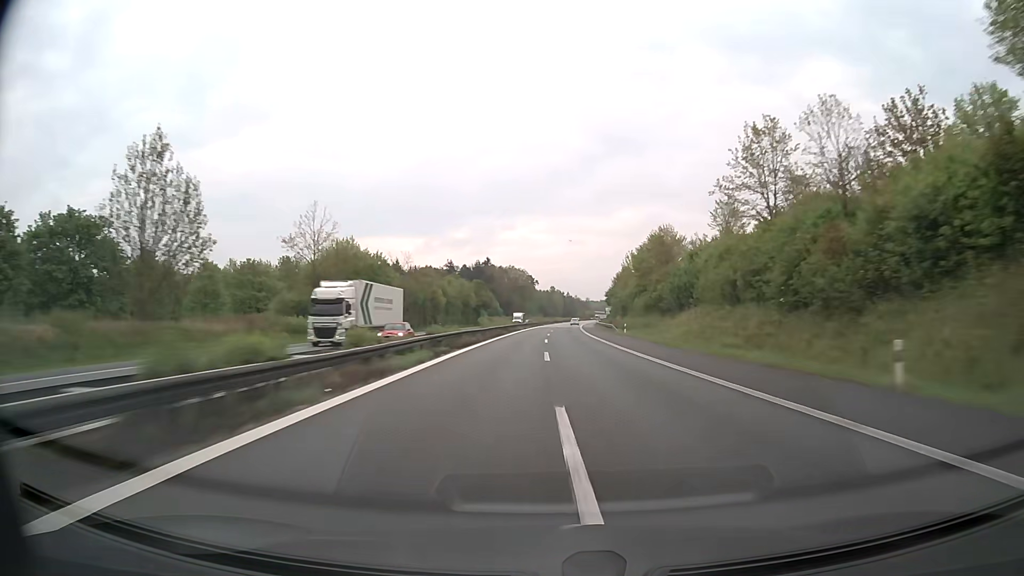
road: motorway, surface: asphalt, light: Day
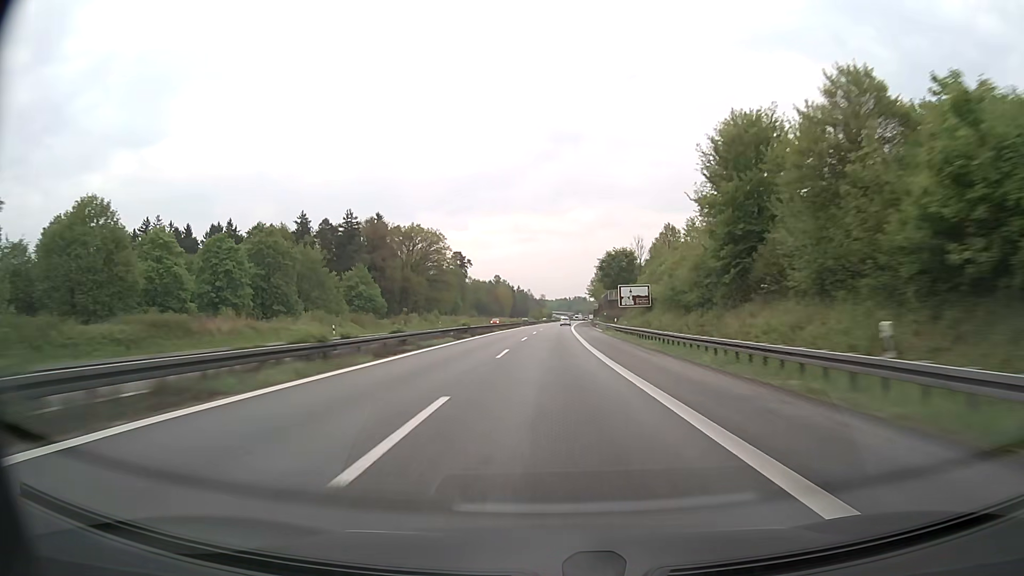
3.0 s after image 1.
(+5.1, +142.8) m; +4°
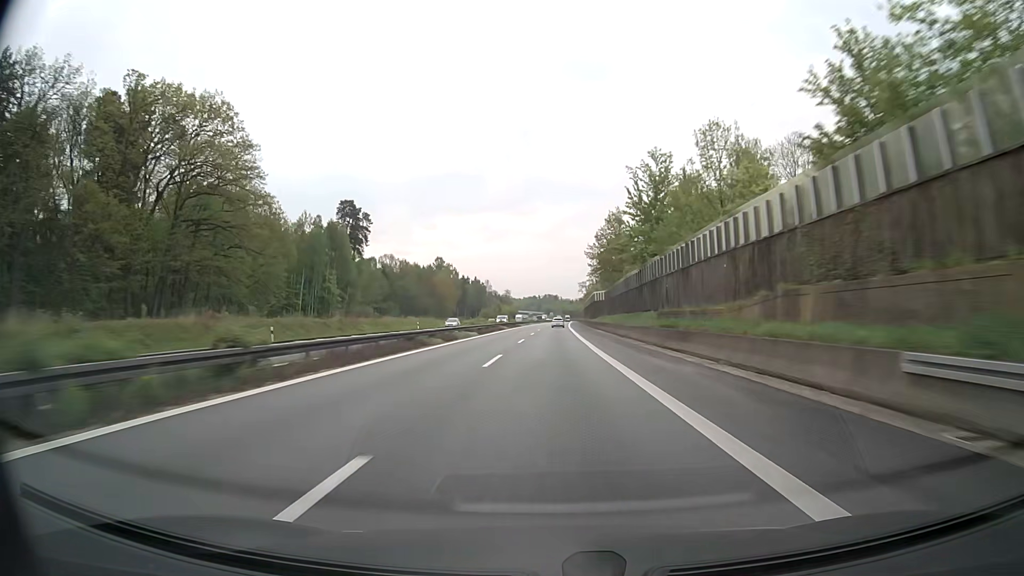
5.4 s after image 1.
(+2.6, +112.8) m; +2°
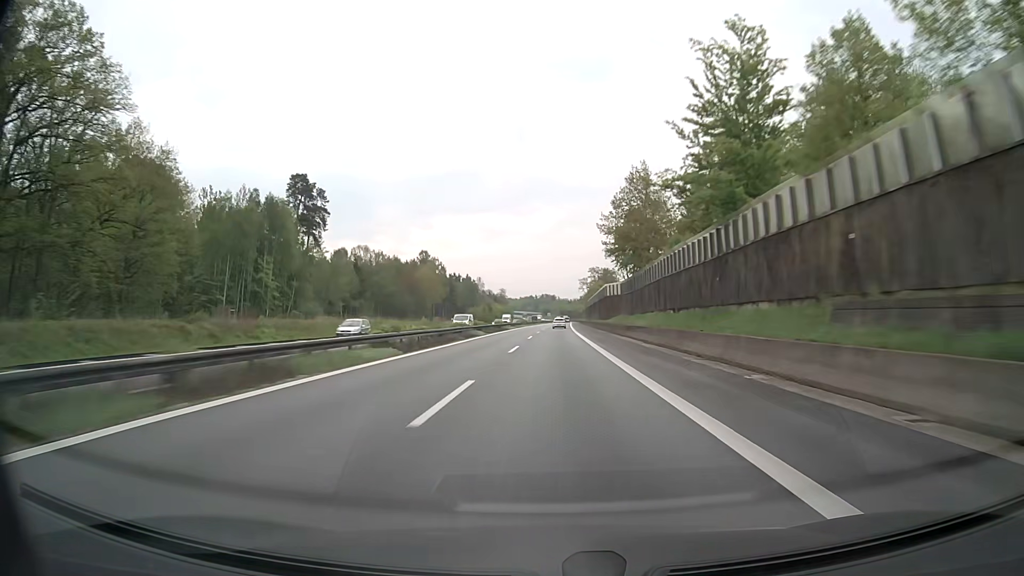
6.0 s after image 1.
(+0.2, +28.1) m; +1°
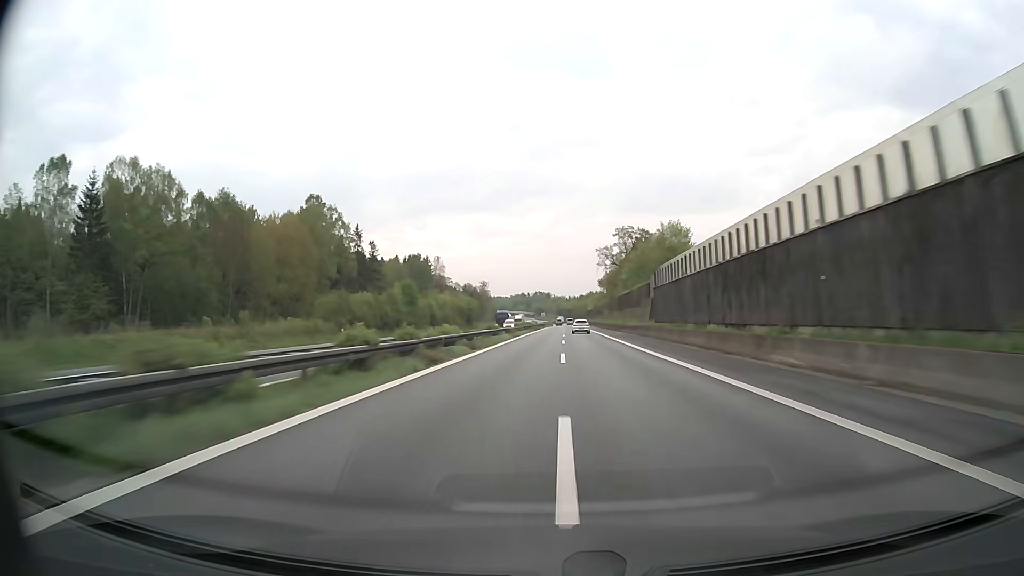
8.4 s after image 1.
(+0.1, +113.3) m; 0°
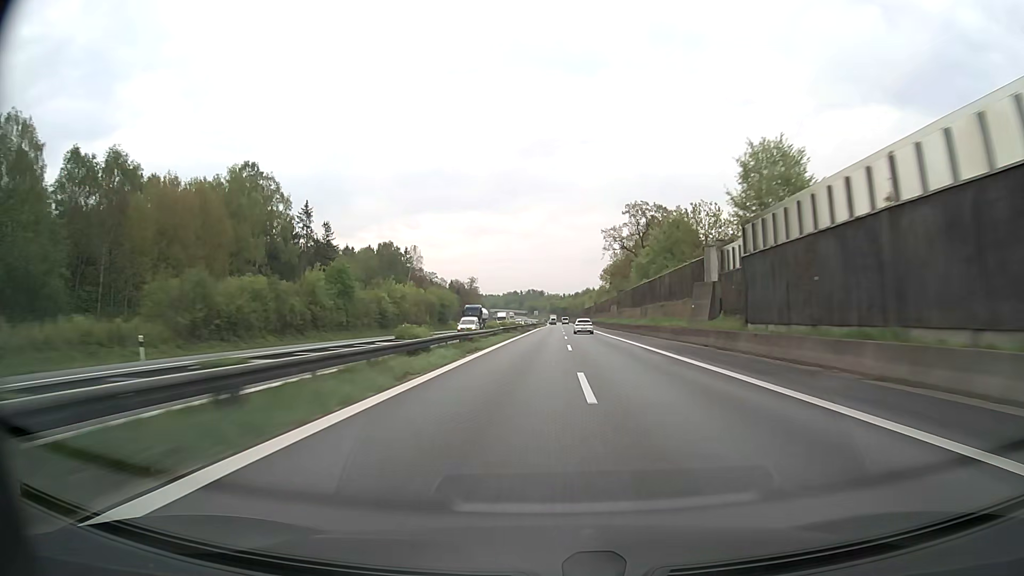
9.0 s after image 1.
(+0.1, +28.5) m; +1°
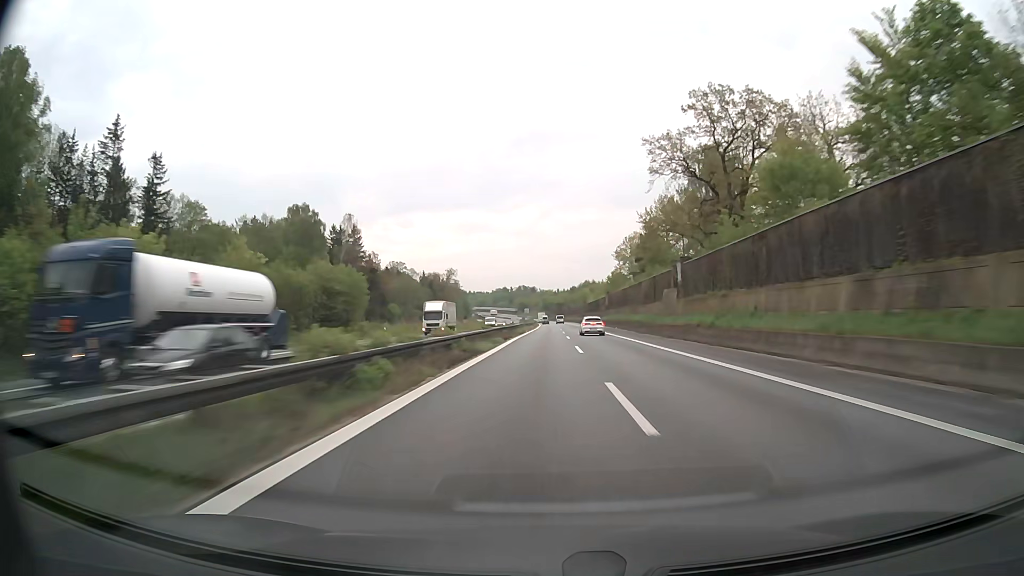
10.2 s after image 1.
(+0.4, +57.1) m; +1°
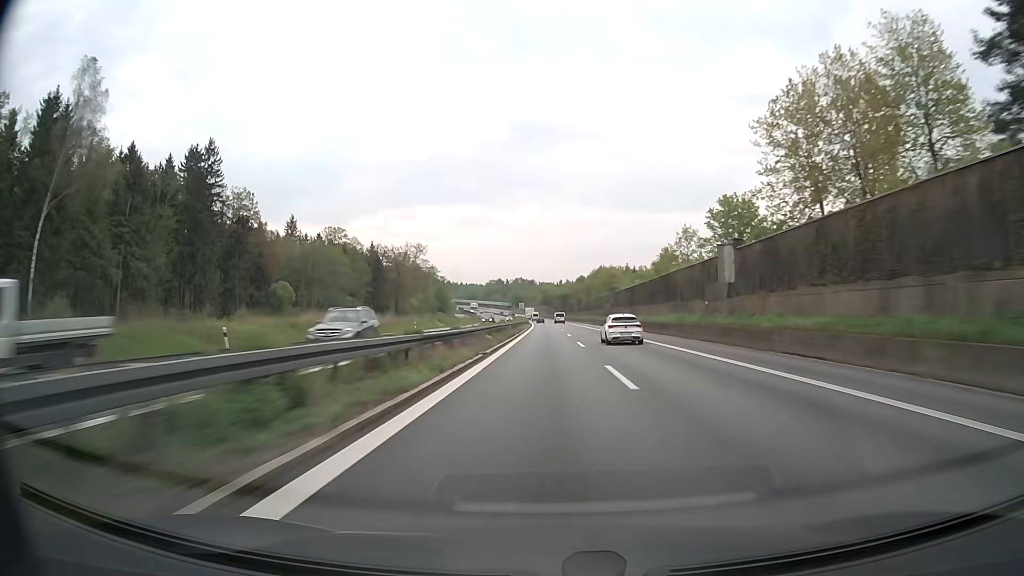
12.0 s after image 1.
(+0.1, +85.2) m; 0°
(0, +10) (0, +20) (0, +30) (0, +40) (0, +50) (0, +60) (0, +70) (0, +80) (0, +90) (-1, +100) m
